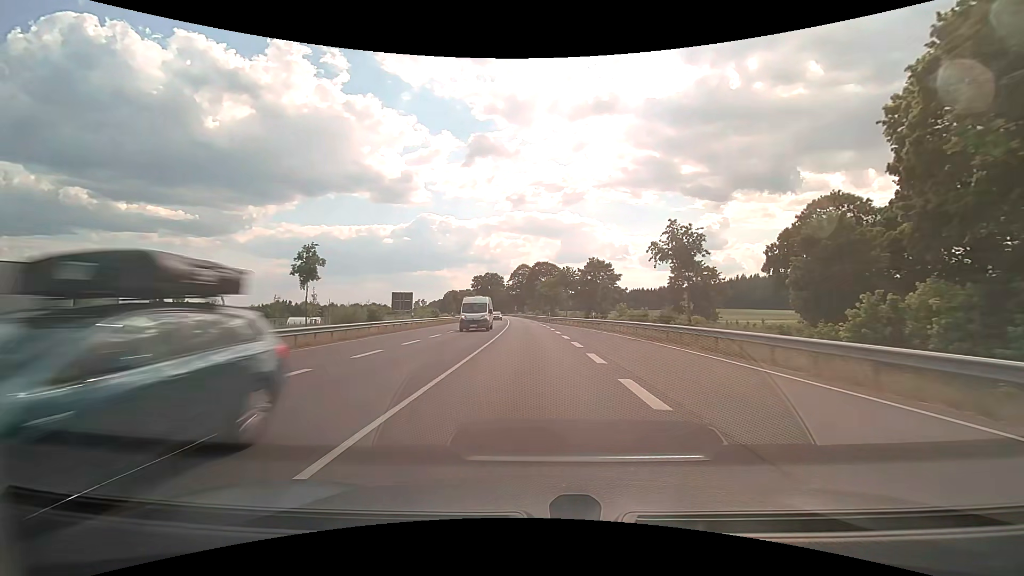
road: primary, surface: asphalt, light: Day
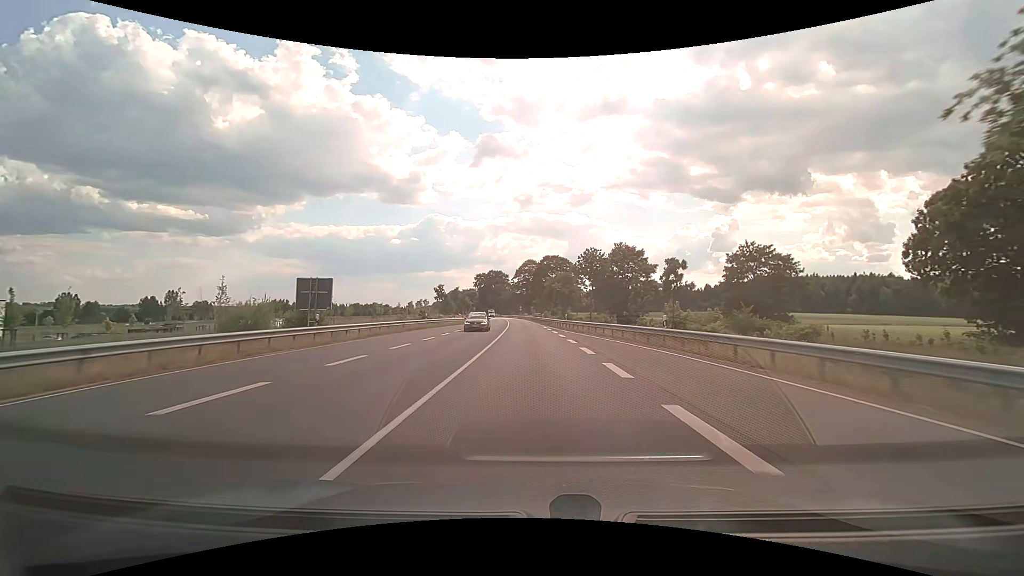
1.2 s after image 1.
(-0.2, +20.6) m; -1°
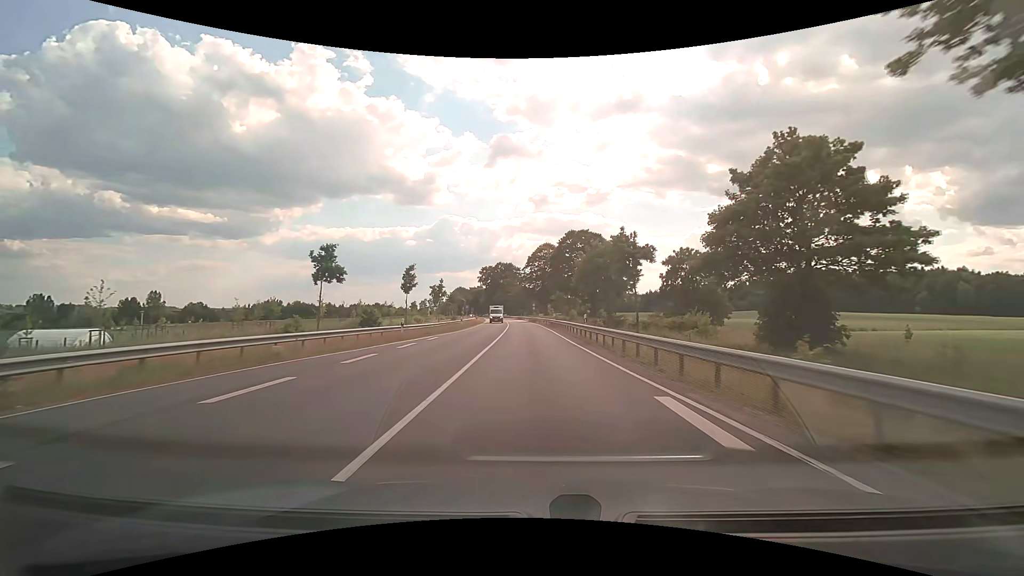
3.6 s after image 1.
(-0.7, +41.7) m; -2°
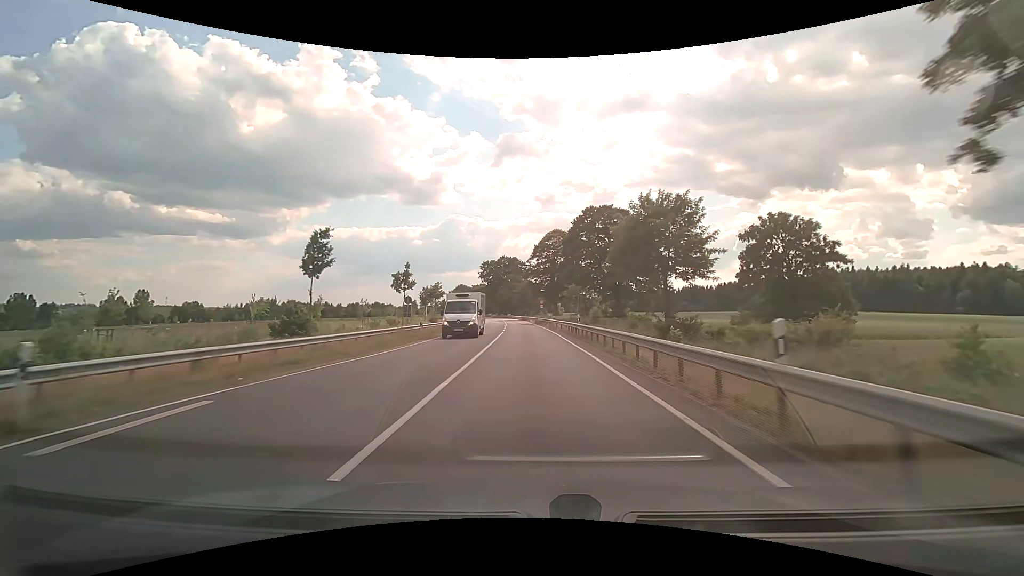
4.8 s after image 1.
(-0.1, +21.1) m; -1°
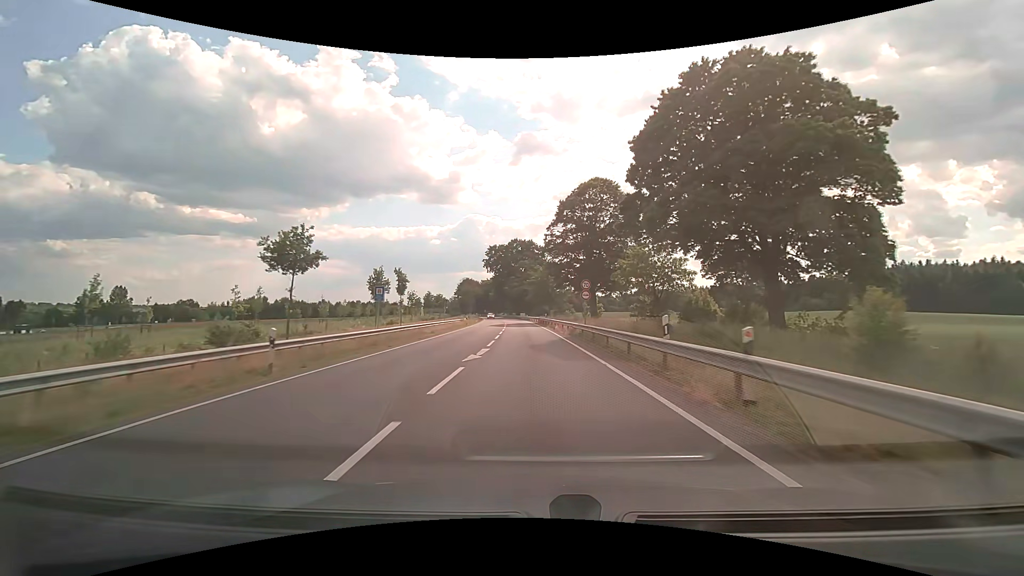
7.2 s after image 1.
(-0.9, +42.7) m; -2°
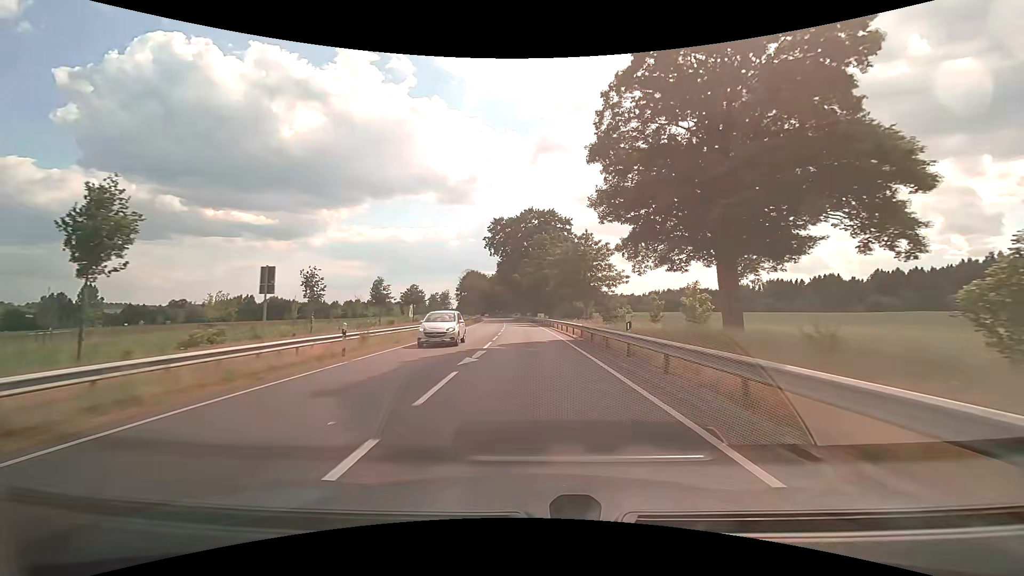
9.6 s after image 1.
(-0.7, +43.3) m; -1°
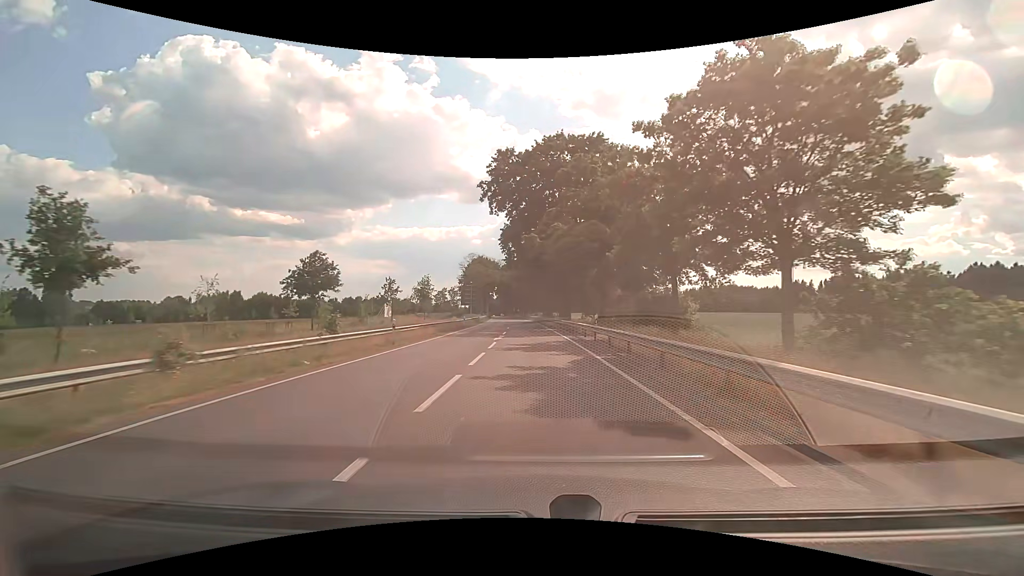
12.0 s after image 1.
(-1.5, +43.0) m; -3°
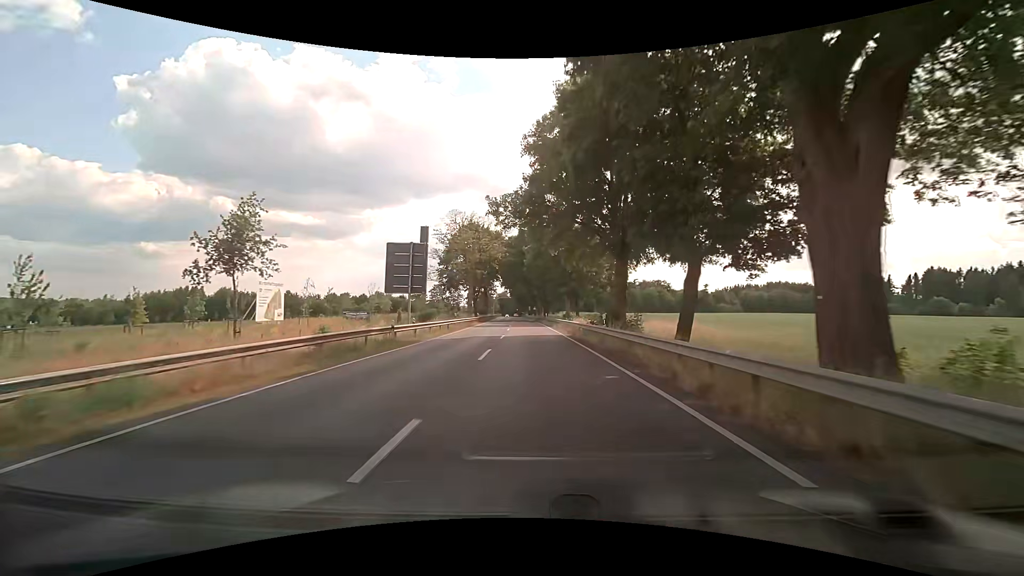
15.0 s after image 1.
(-1.1, +52.9) m; -2°
(0, +10) (0, +20) (0, +30) (-1, +40) (-1, +50) (-1, +60) (-2, +70) (-2, +80) (-2, +90) (-3, +100) m
